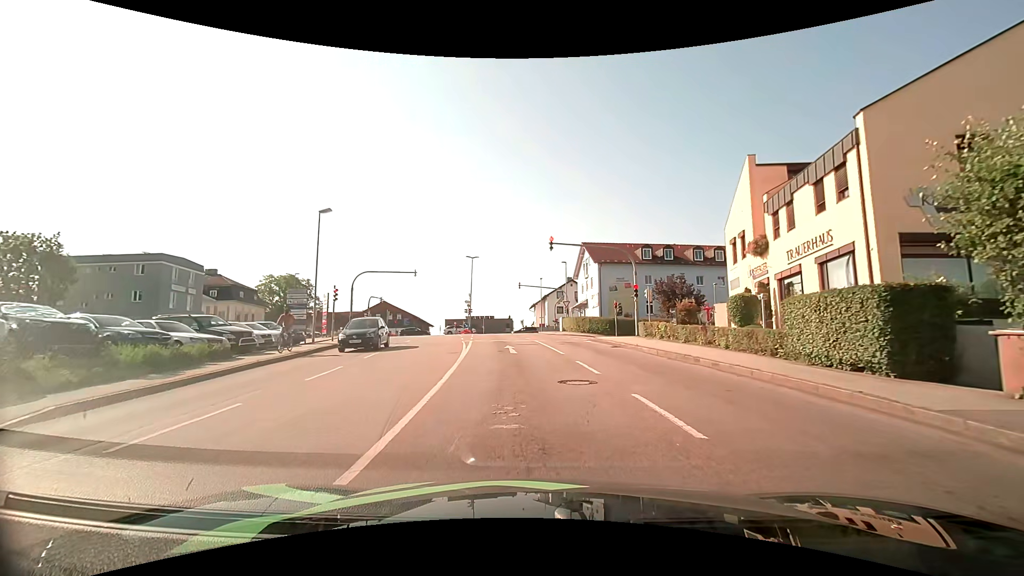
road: tertiary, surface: asphalt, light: Day
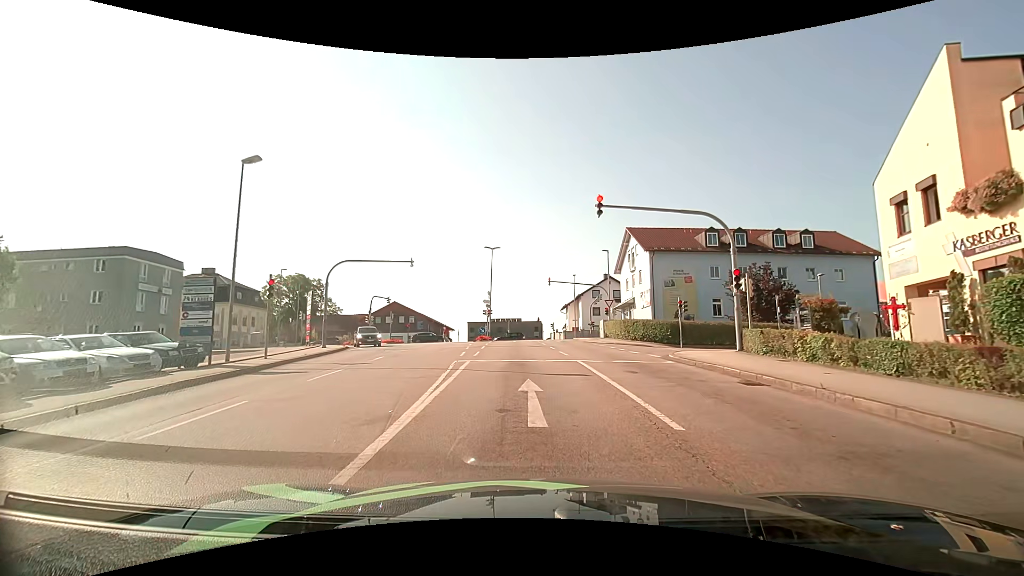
(-0.3, +11.1) m; -3°
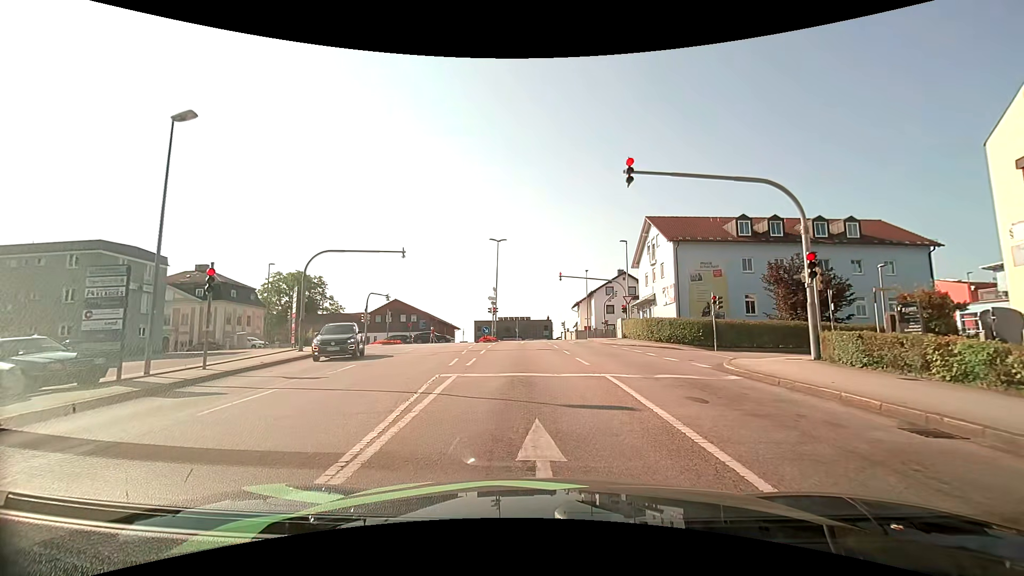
(0.0, +4.5) m; -1°
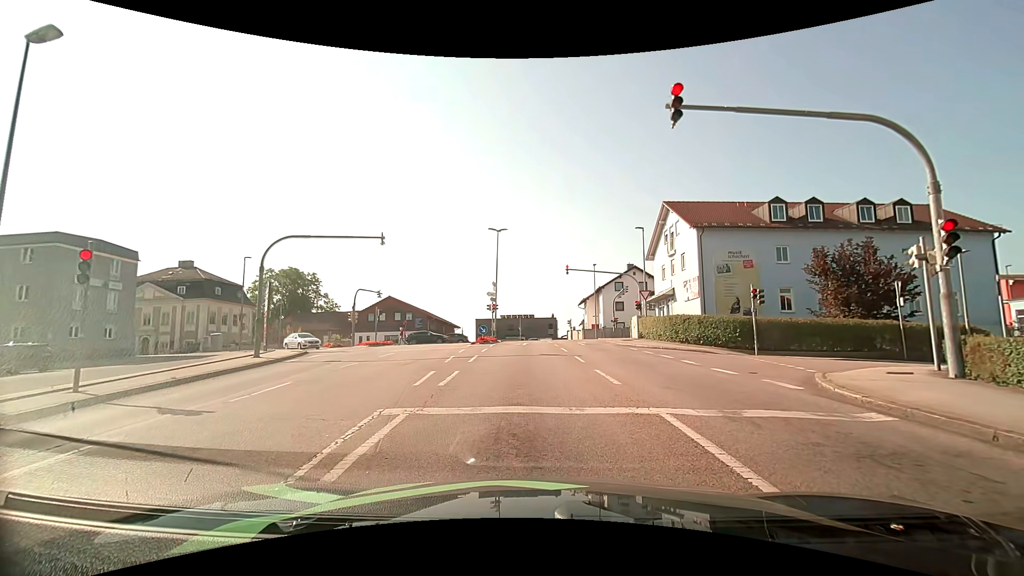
(0.0, +4.7) m; -2°
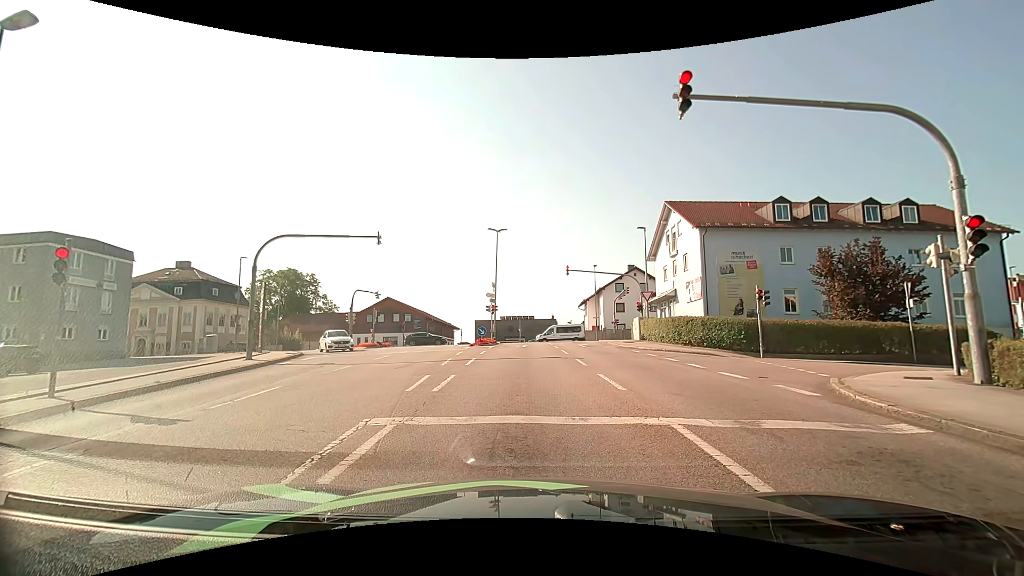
(0.0, +0.6) m; 0°
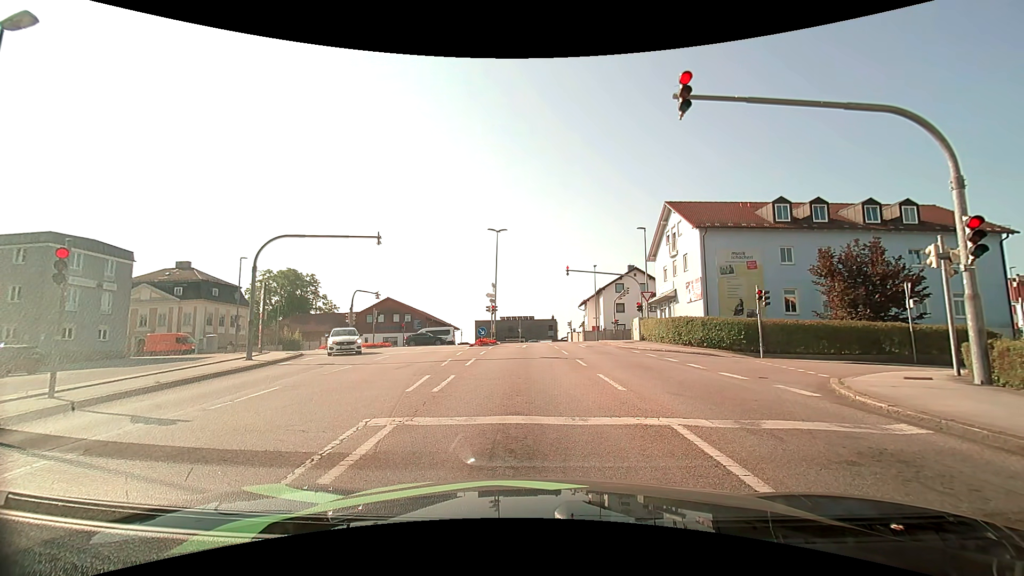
(0.0, 0.0) m; 0°
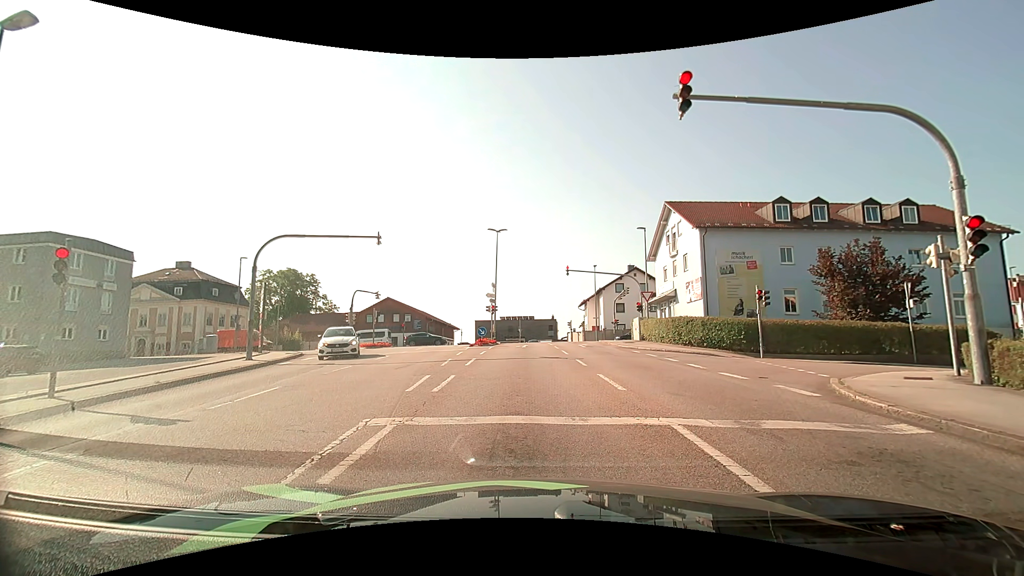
(0.0, 0.0) m; 0°
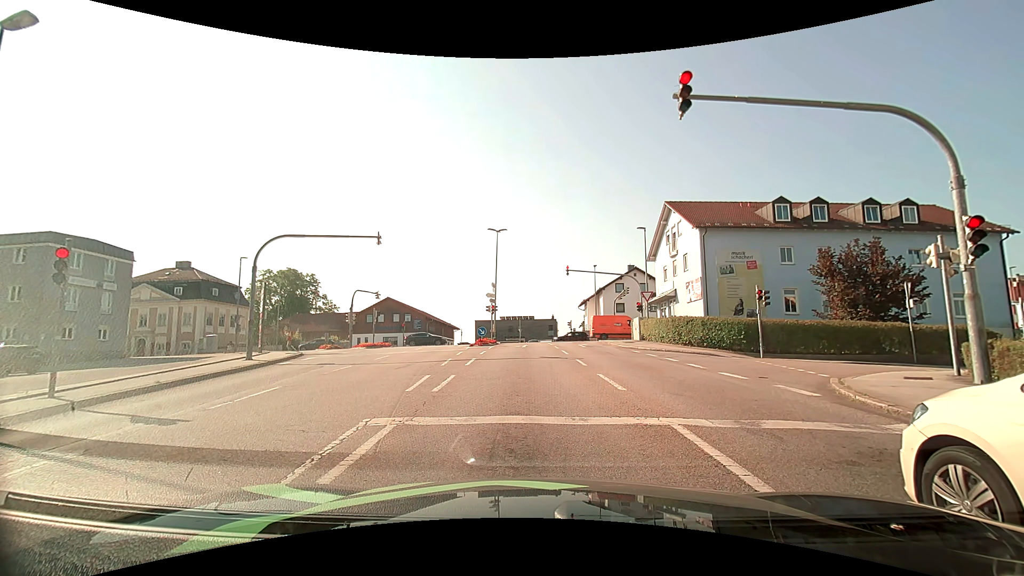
(0.0, 0.0) m; 0°
(0, +10) (0, +20) (0, +30) (-1, +40) (-1, +50) (-5, +59) (-15, +62) (-25, +63) (-35, +63) (-45, +63) m
